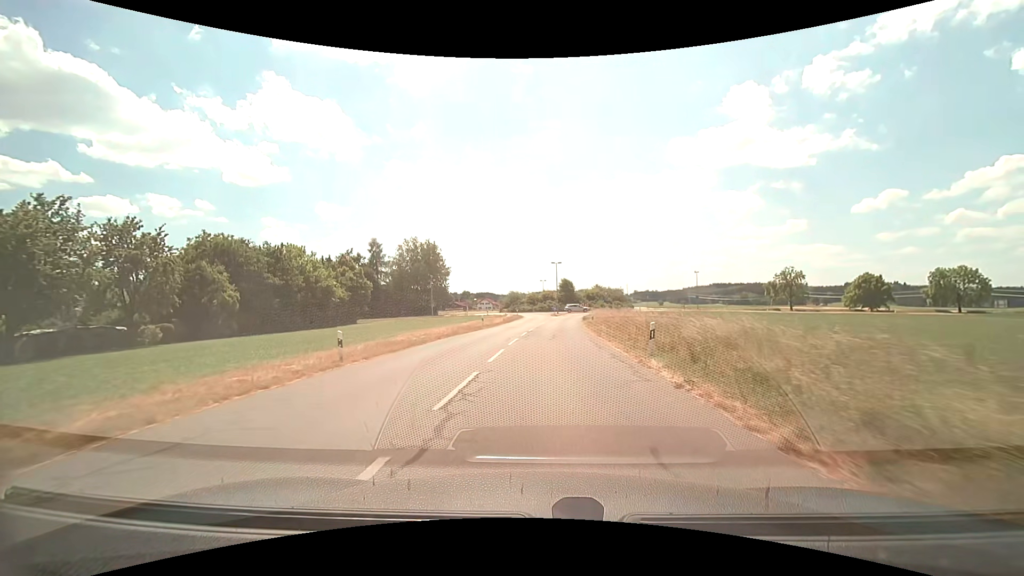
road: tertiary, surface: asphalt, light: Day
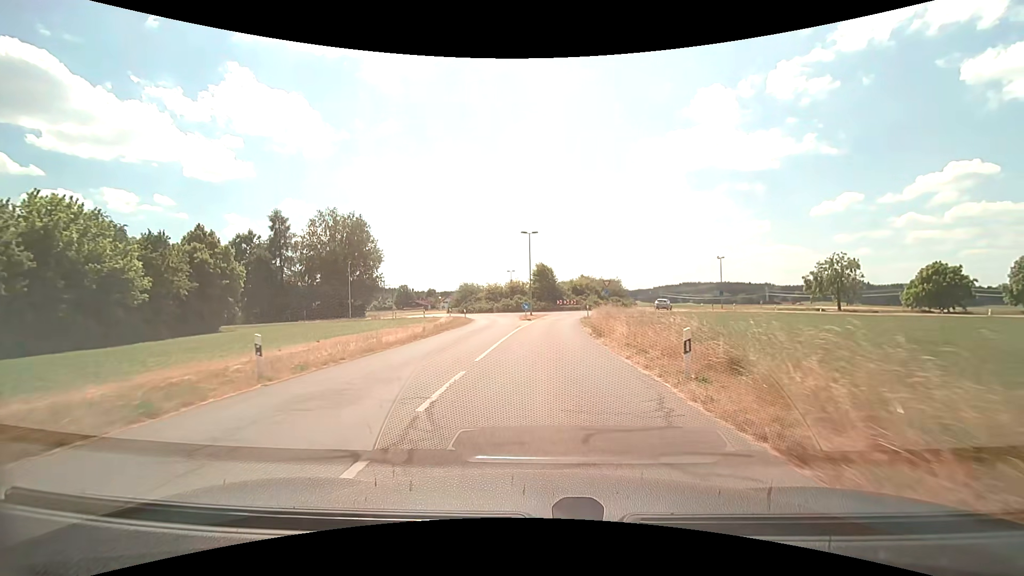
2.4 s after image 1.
(+0.8, +29.8) m; +3°
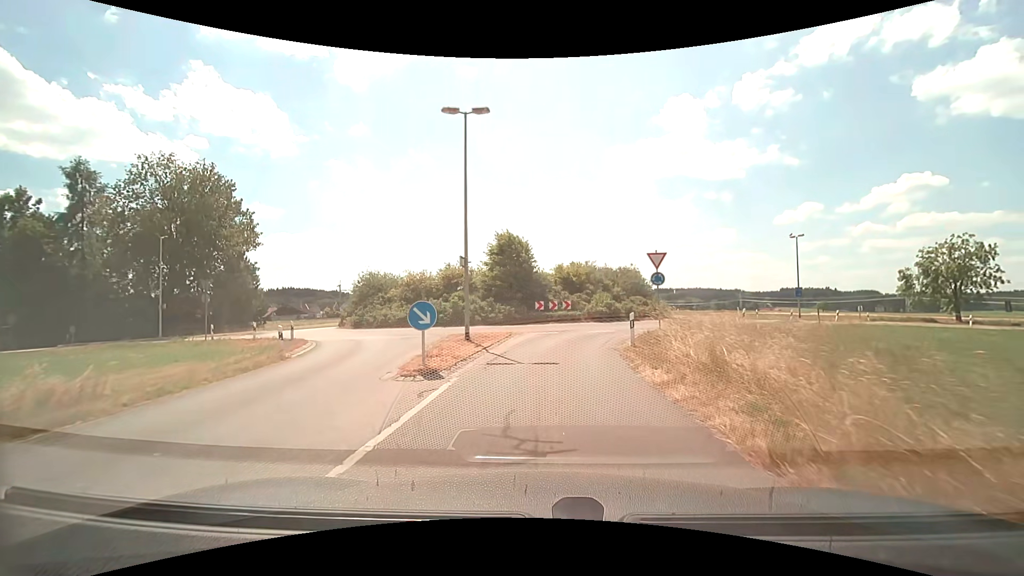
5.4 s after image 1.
(+0.6, +29.7) m; +3°
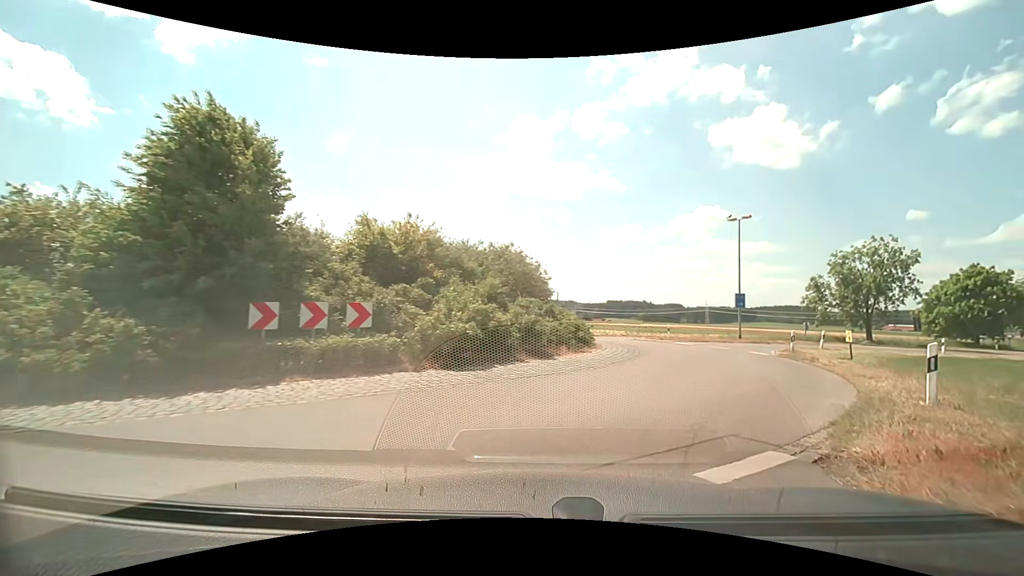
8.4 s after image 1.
(+1.6, +20.6) m; +17°
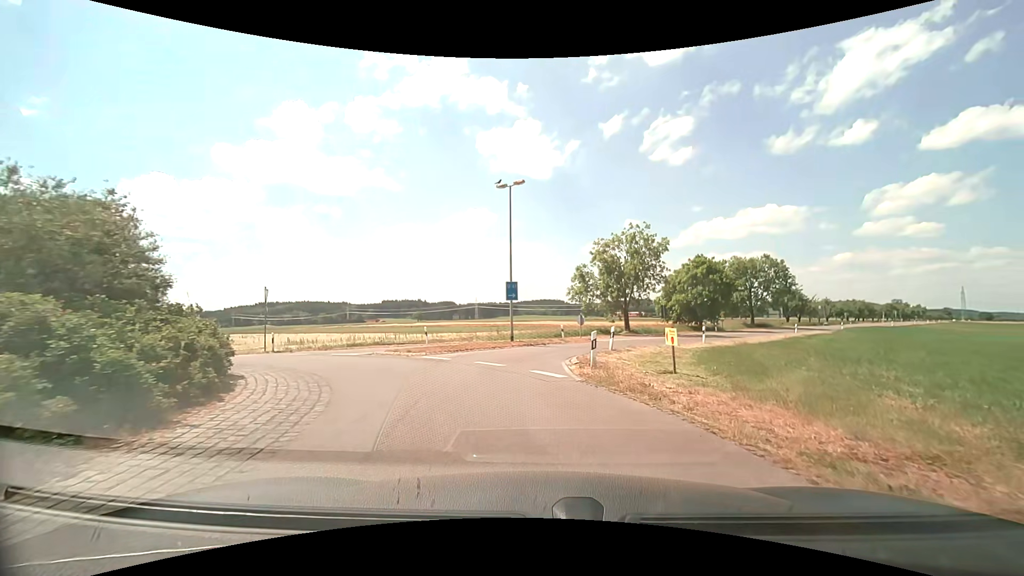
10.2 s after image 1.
(+2.6, +10.0) m; +26°
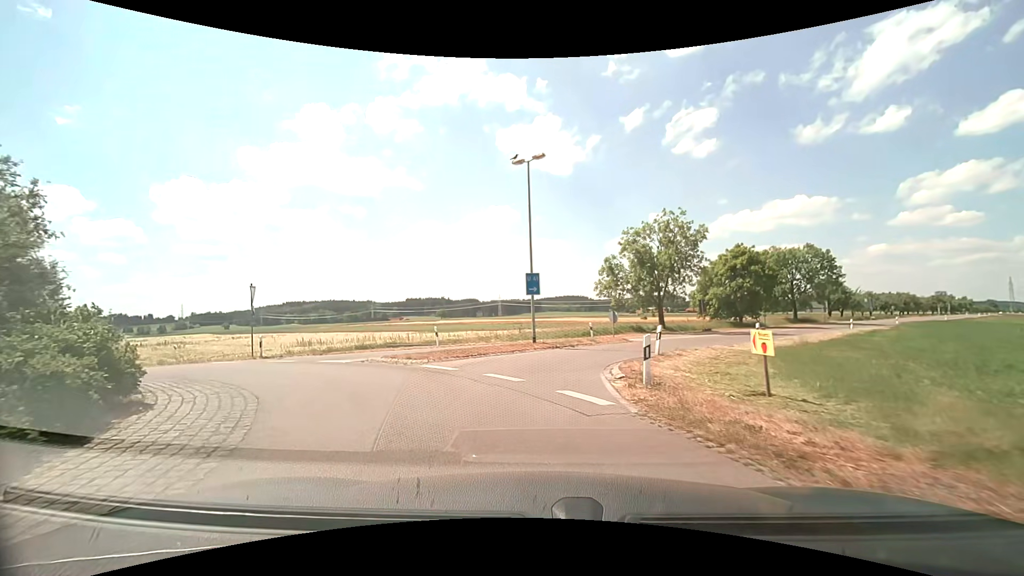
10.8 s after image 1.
(0.0, +3.6) m; -2°
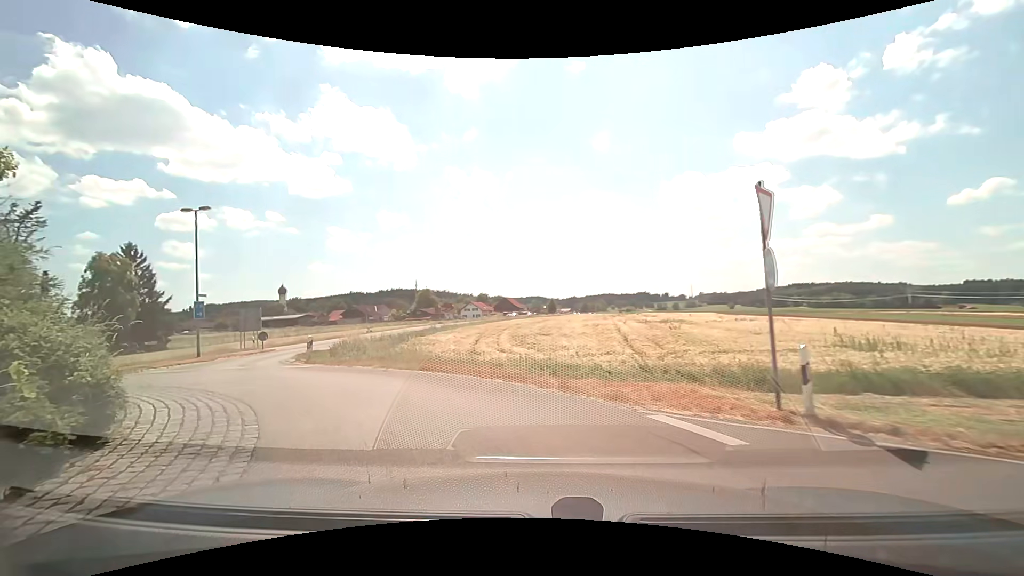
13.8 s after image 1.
(-7.0, +14.8) m; -53°
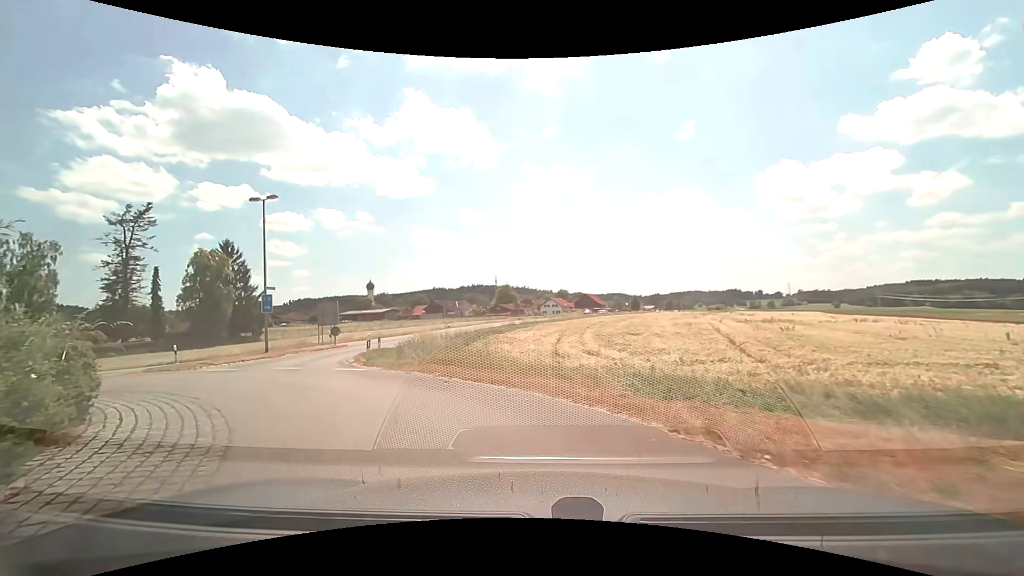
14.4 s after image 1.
(-0.3, +3.3) m; -9°
